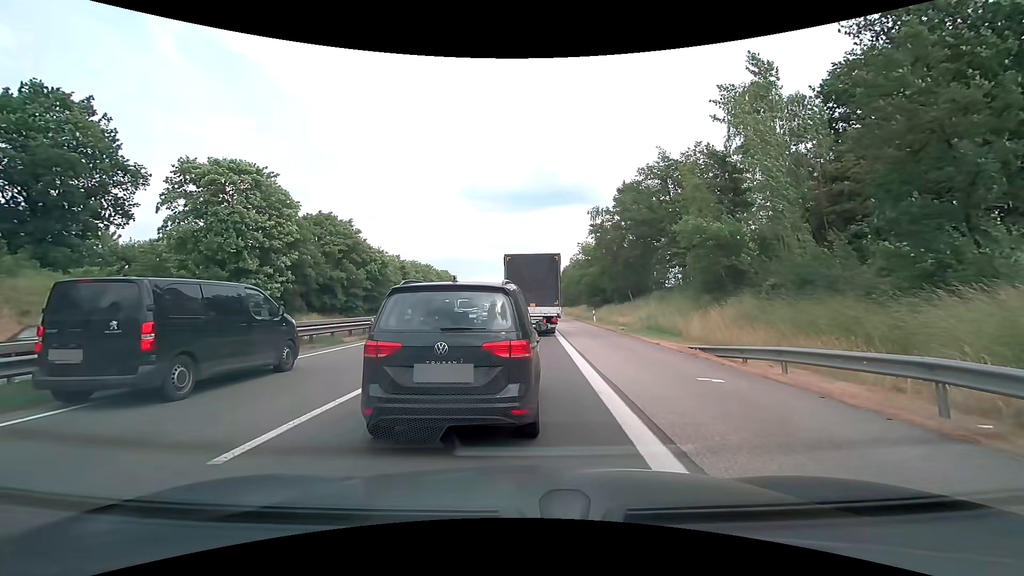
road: motorway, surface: asphalt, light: Day
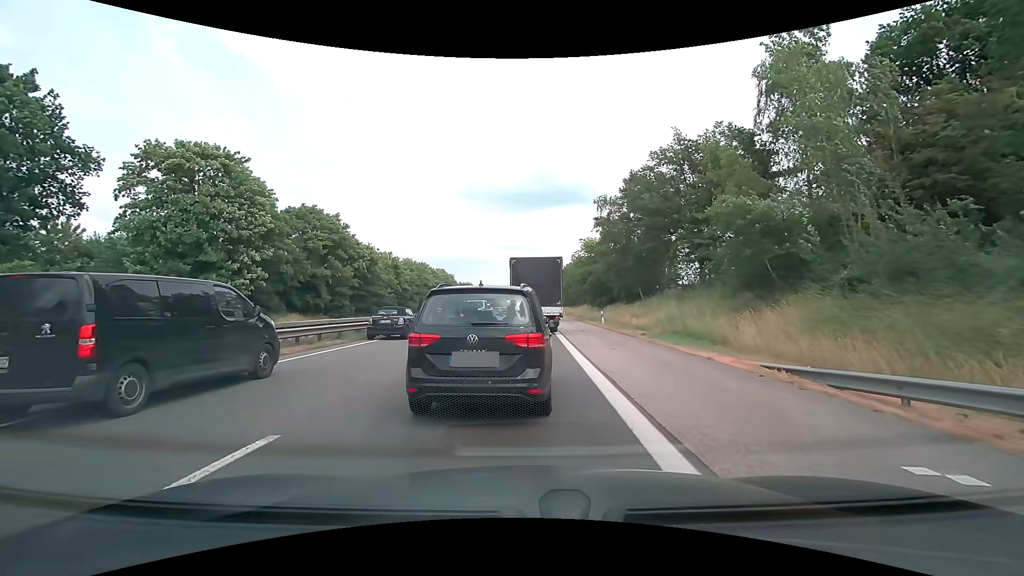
(+0.1, +5.4) m; +2°
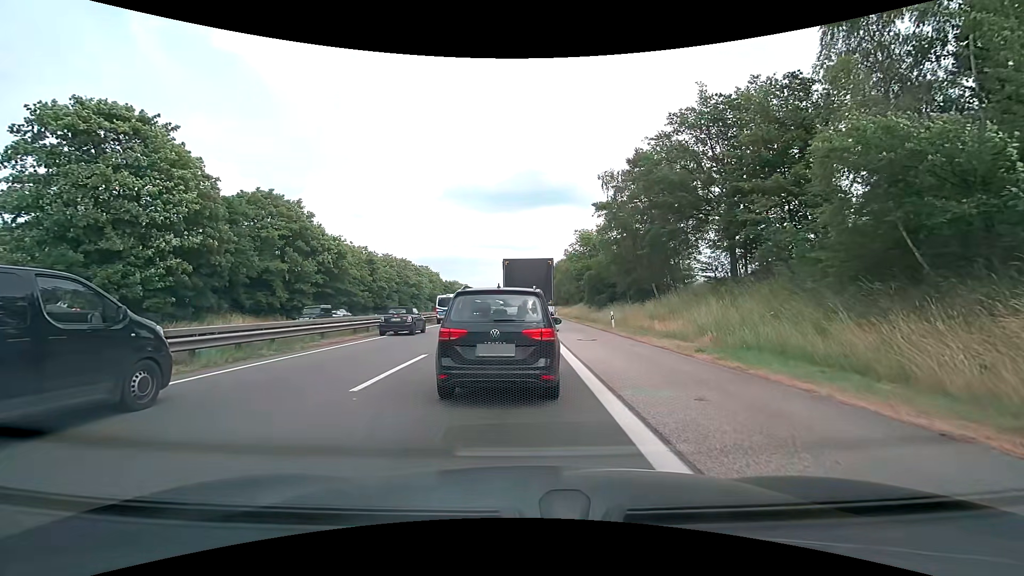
(0.0, +8.9) m; 0°
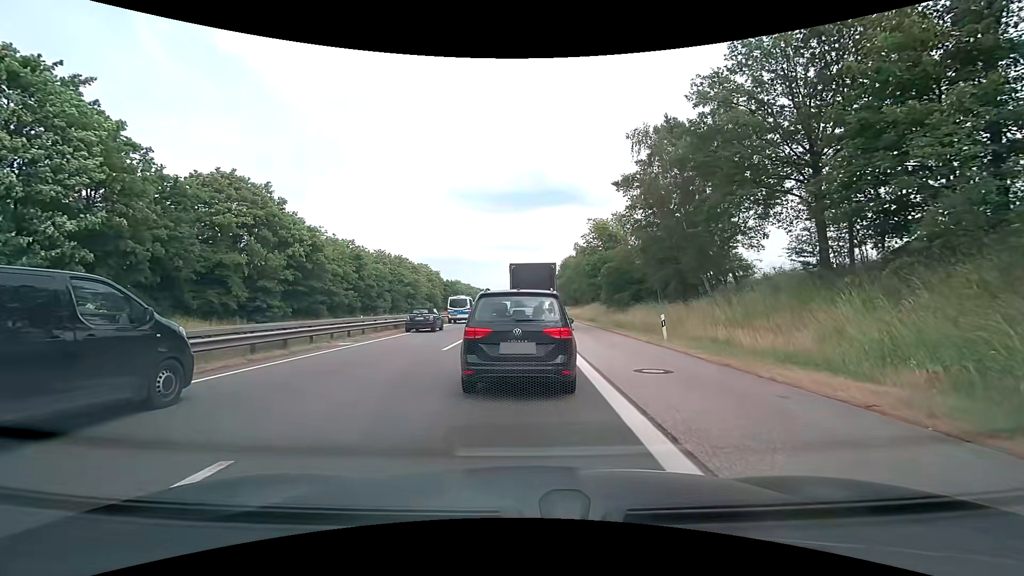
(0.0, +9.7) m; 0°
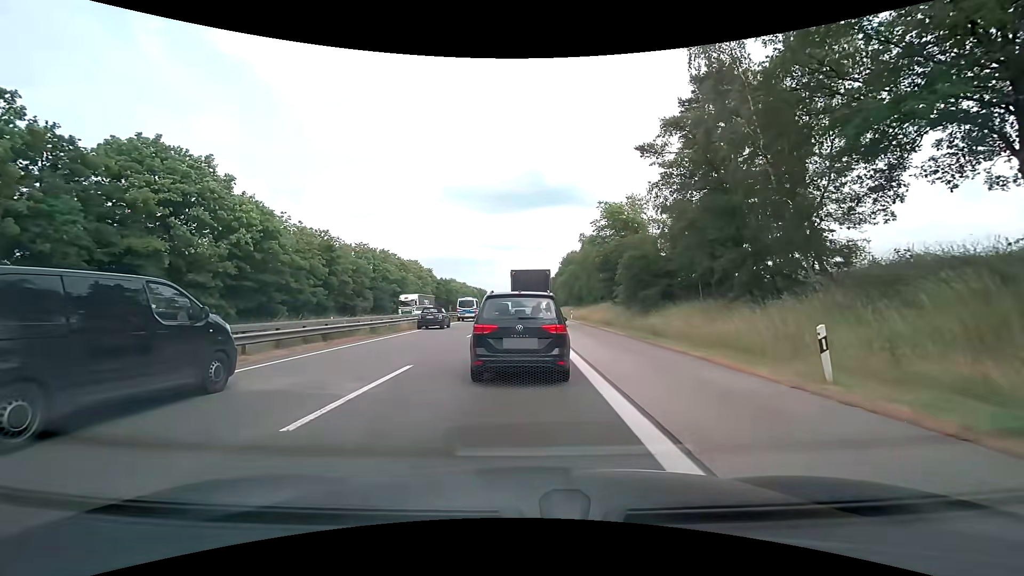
(+0.1, +10.5) m; 0°
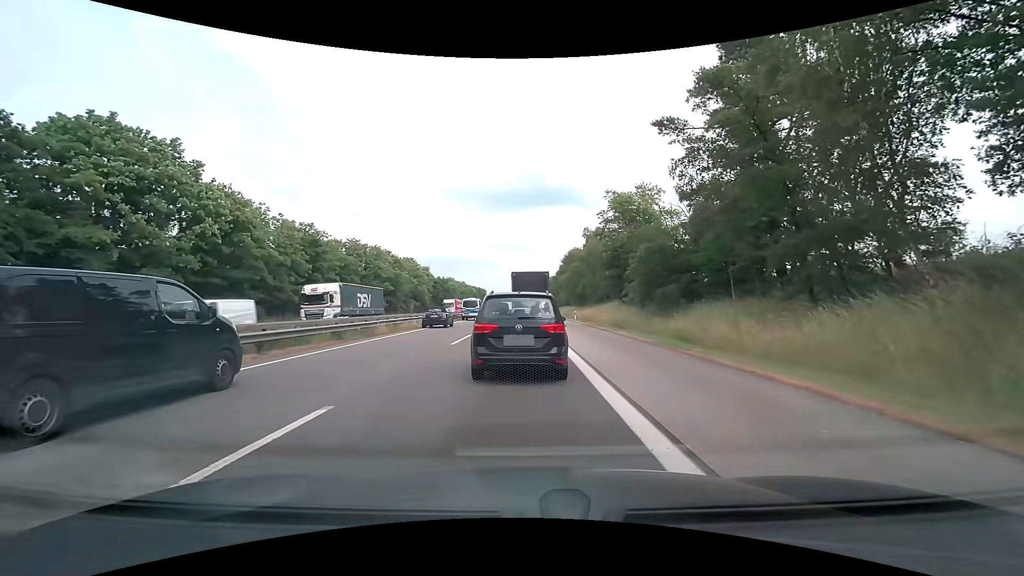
(0.0, +4.9) m; +1°
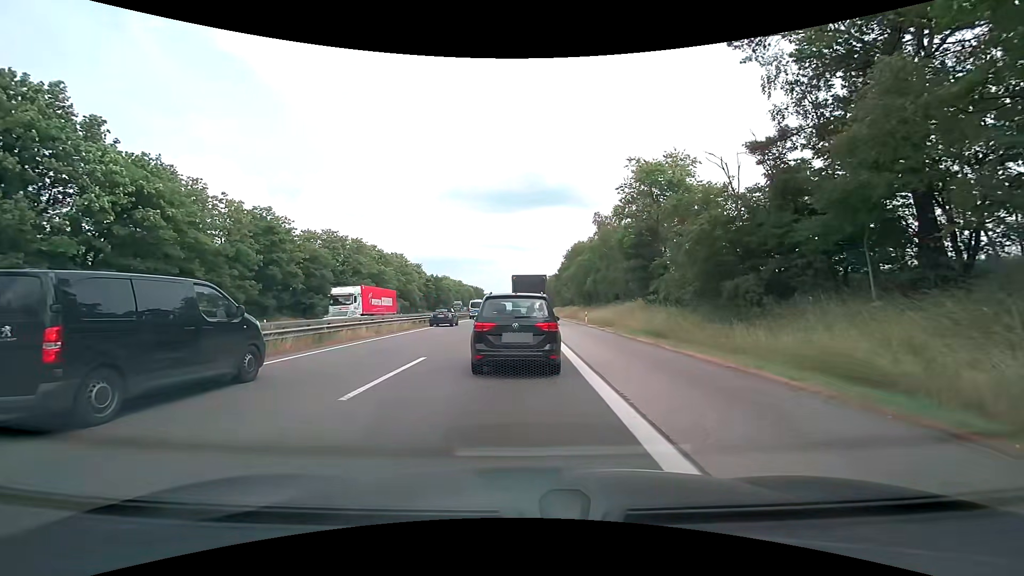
(-0.1, +10.8) m; -1°
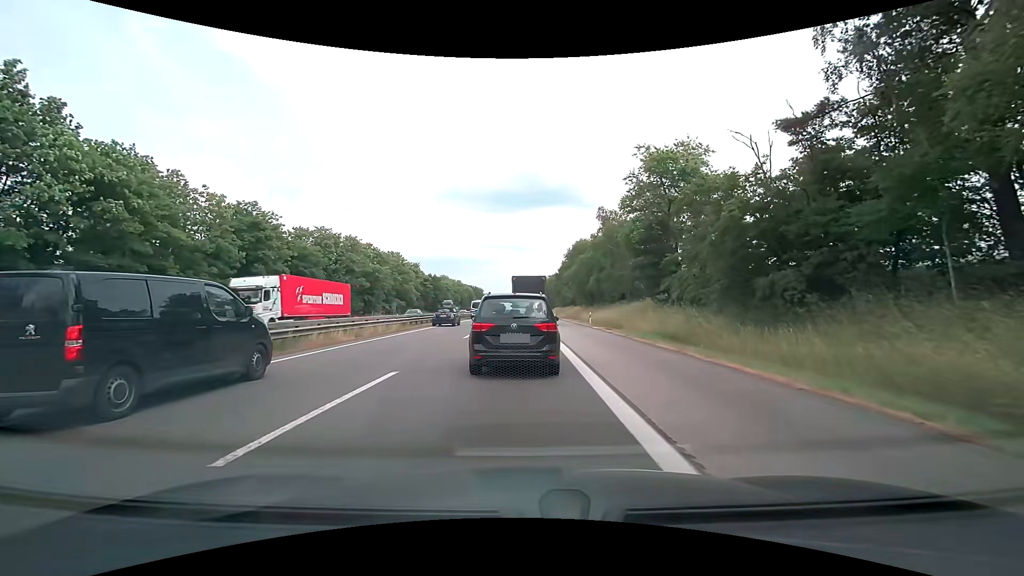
(0.0, +3.0) m; 0°
(0, +10) (0, +20) (0, +30) (0, +40) (0, +50) (0, +60) (0, +70) (0, +80) (0, +90) (0, +100) m
